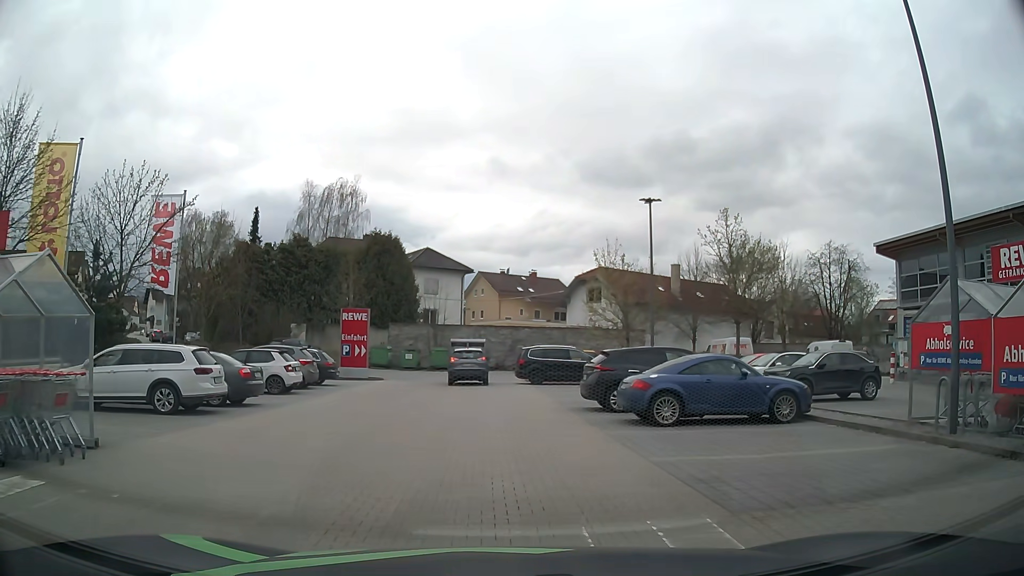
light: Day
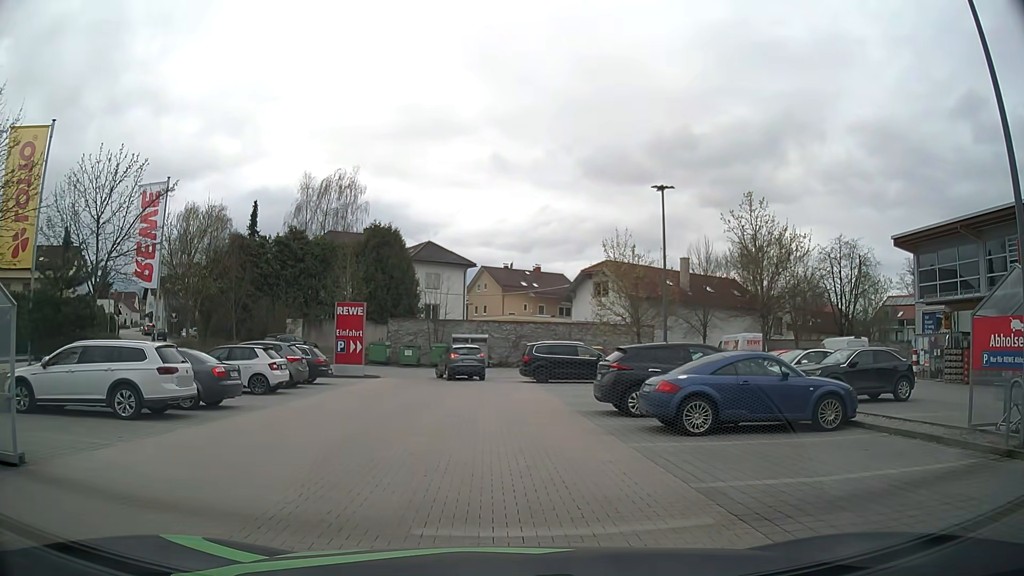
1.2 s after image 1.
(0.0, +1.8) m; -2°
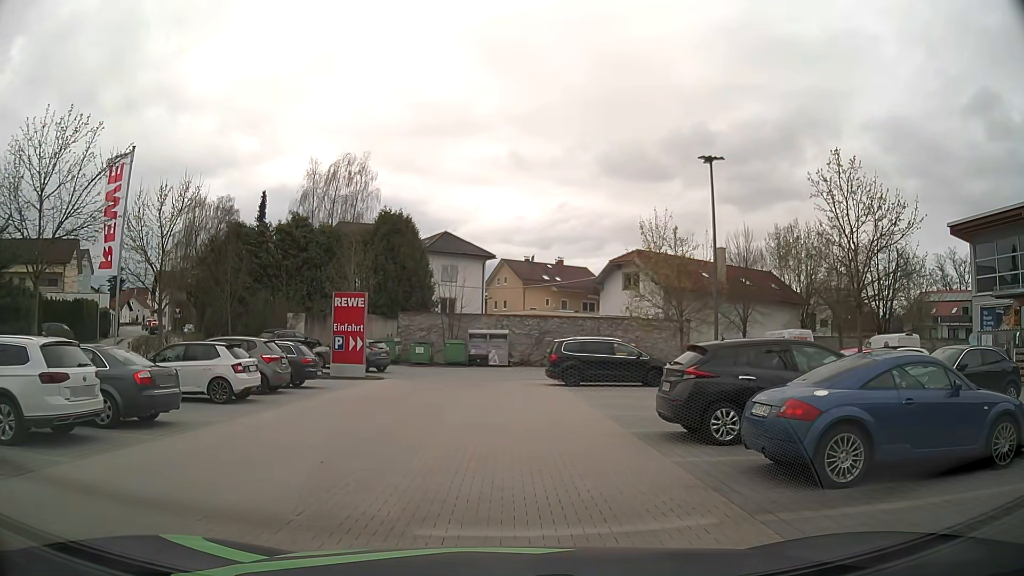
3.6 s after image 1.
(+0.1, +4.3) m; -1°
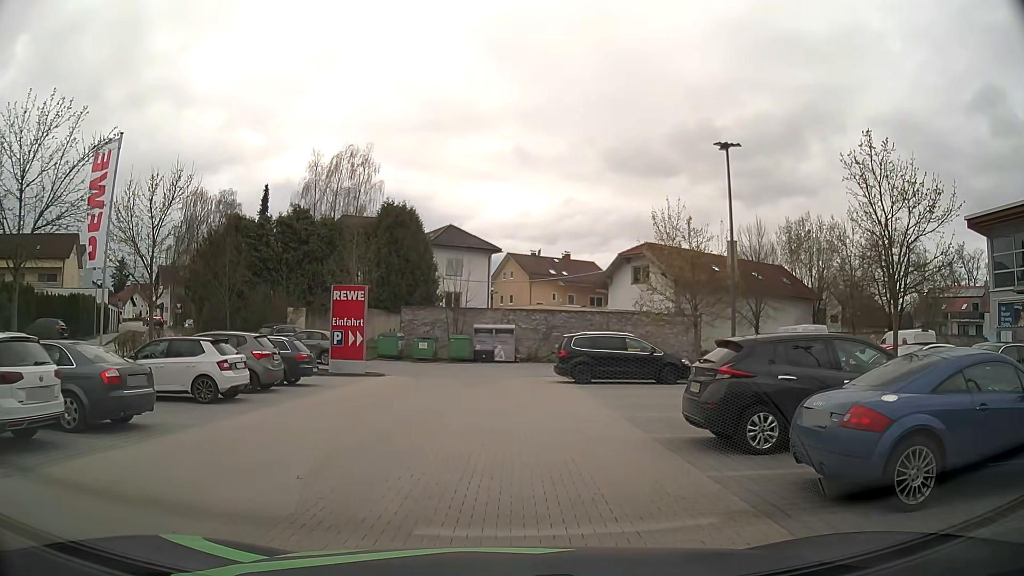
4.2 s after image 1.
(0.0, +1.2) m; +1°
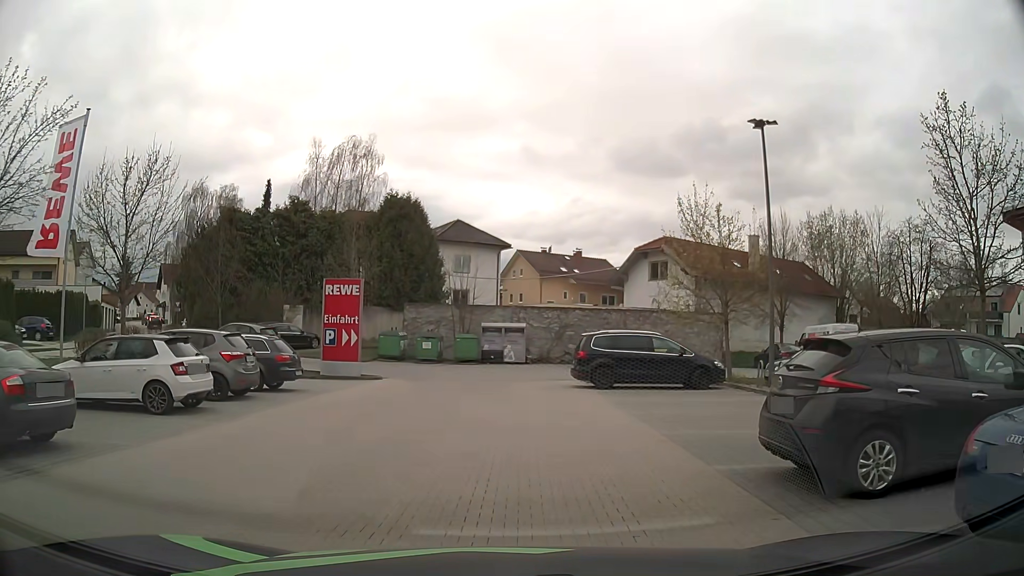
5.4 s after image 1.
(-0.1, +2.7) m; -1°
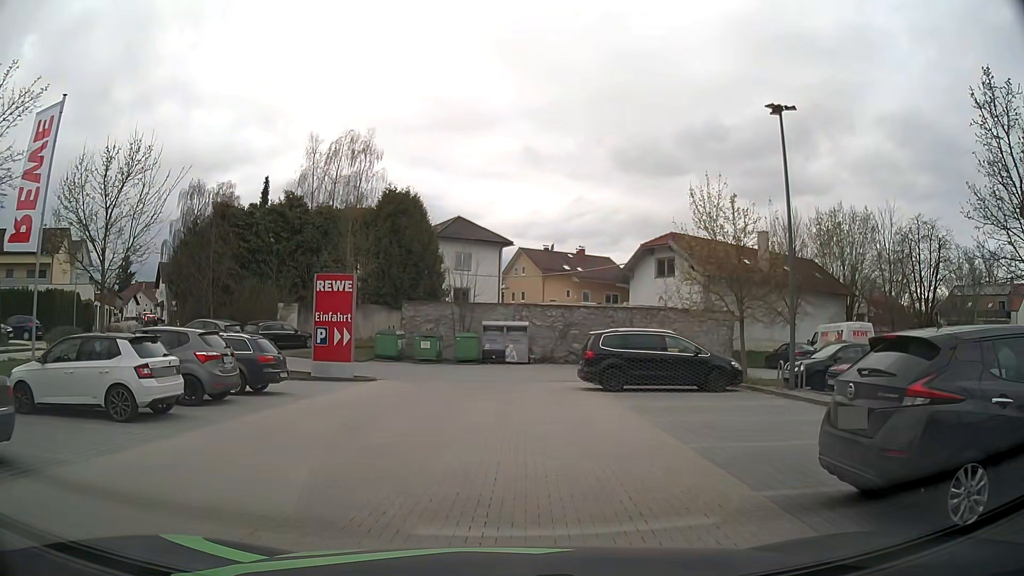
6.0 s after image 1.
(0.0, +1.4) m; -1°
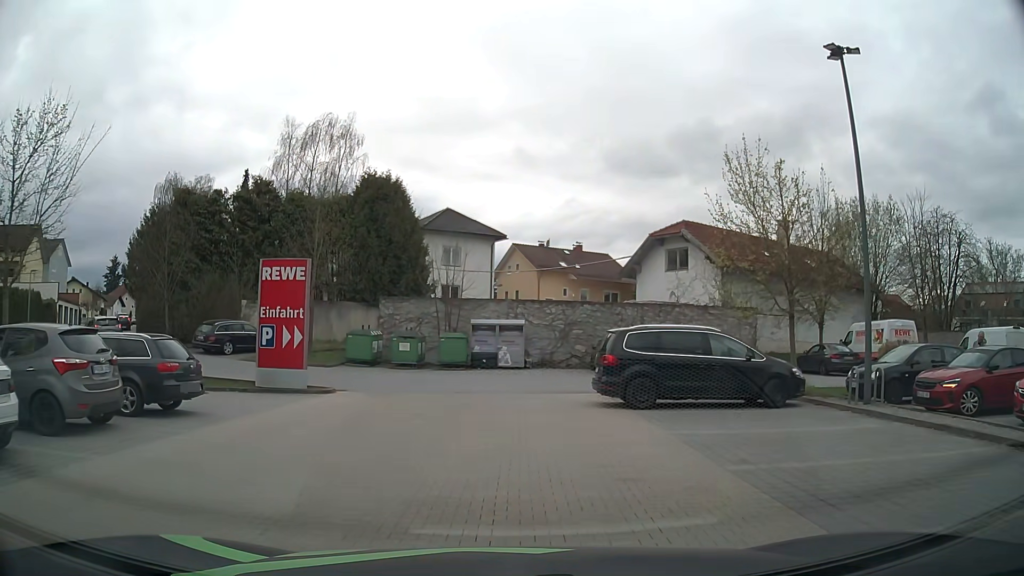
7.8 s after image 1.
(+0.1, +4.8) m; 0°
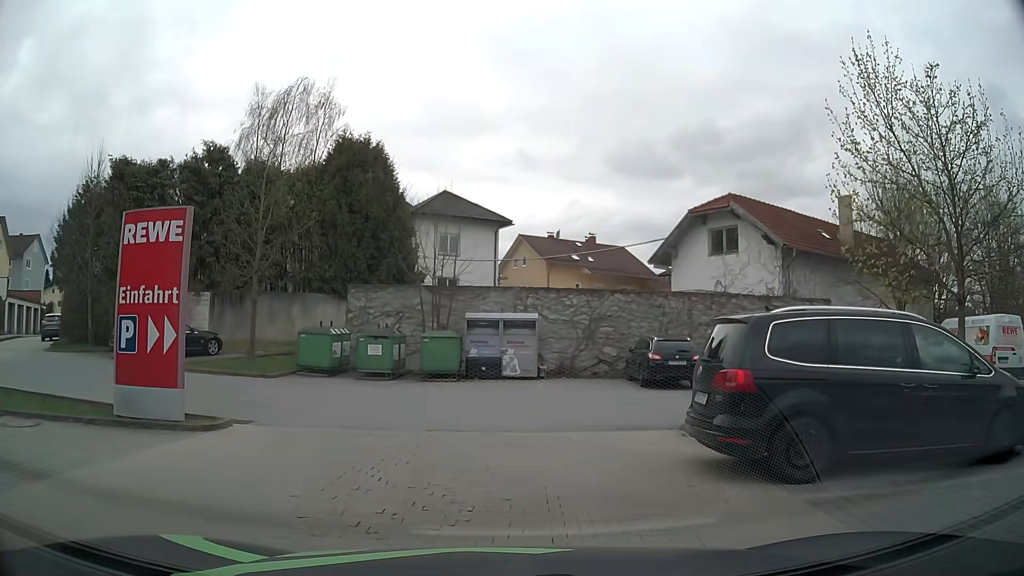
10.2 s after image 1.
(+0.1, +7.6) m; 0°
